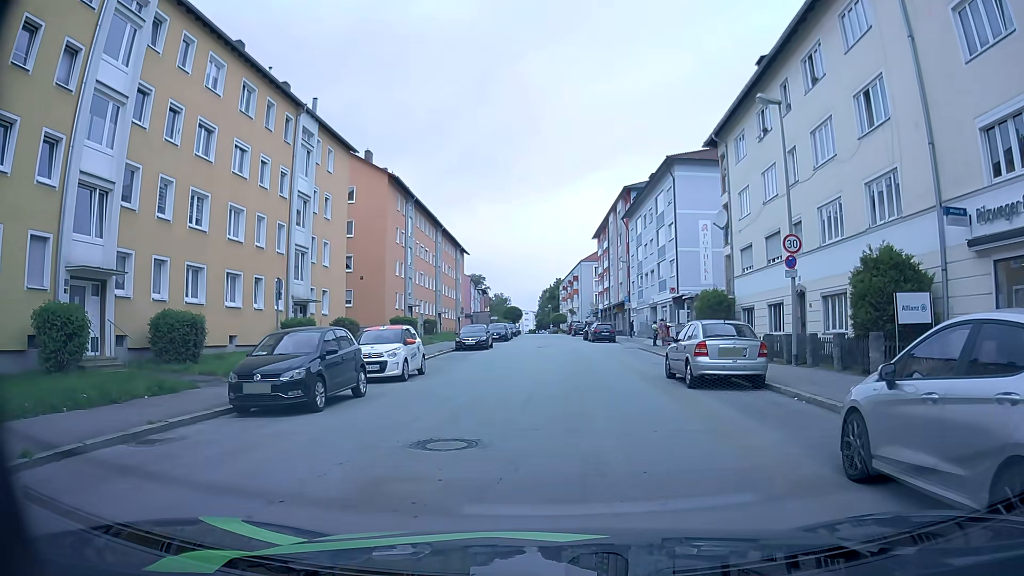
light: Day
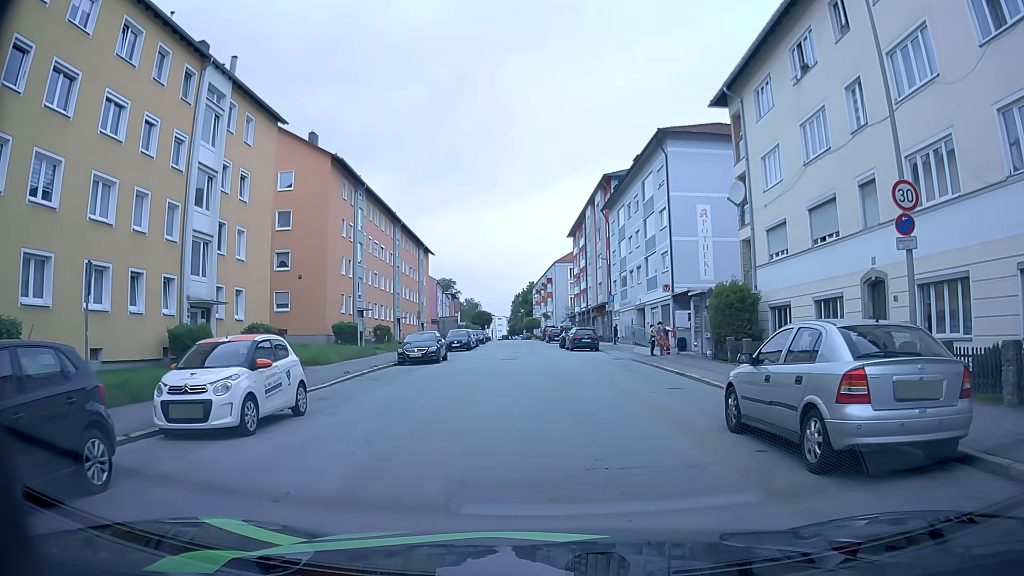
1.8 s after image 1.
(+0.3, +8.2) m; +3°
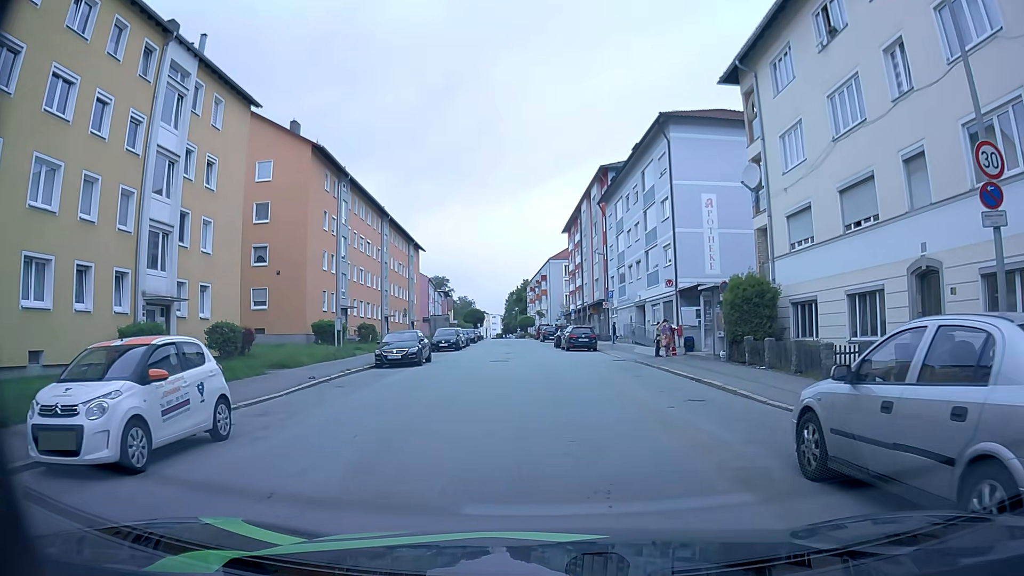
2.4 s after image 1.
(0.0, +2.9) m; +1°
(0, +10) (0, +20) (-1, +30) (-2, +40) (-3, +50) (-3, +60) (-4, +70) (-5, +80) (-6, +90) (-7, +100) m
